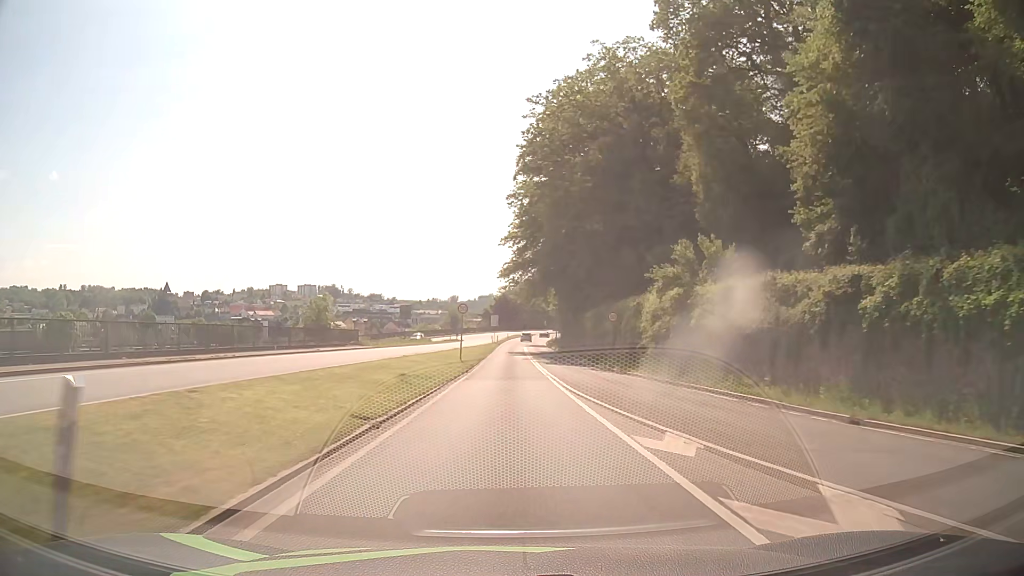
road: primary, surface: asphalt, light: Day
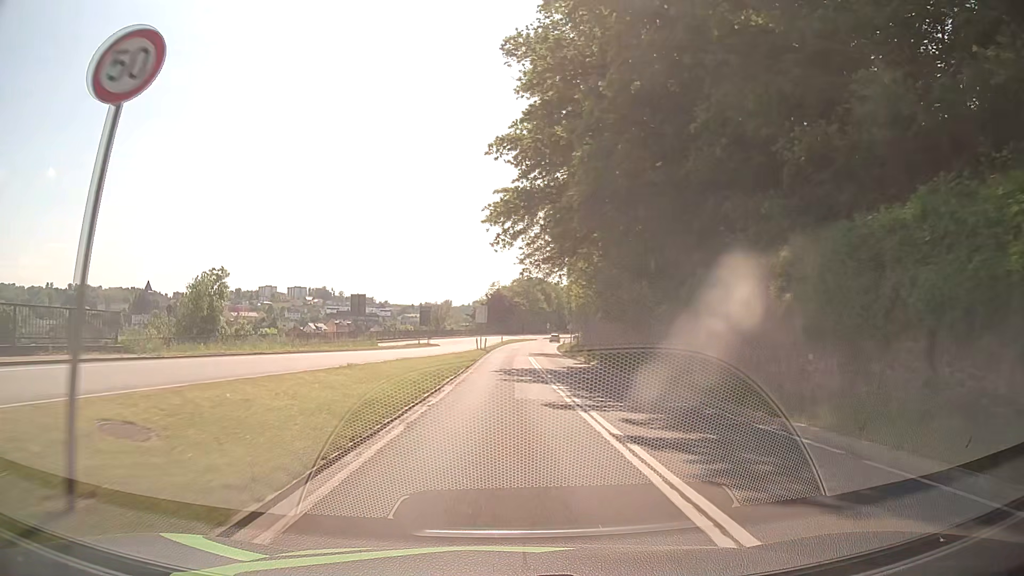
(+0.2, +33.5) m; 0°
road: primary_link
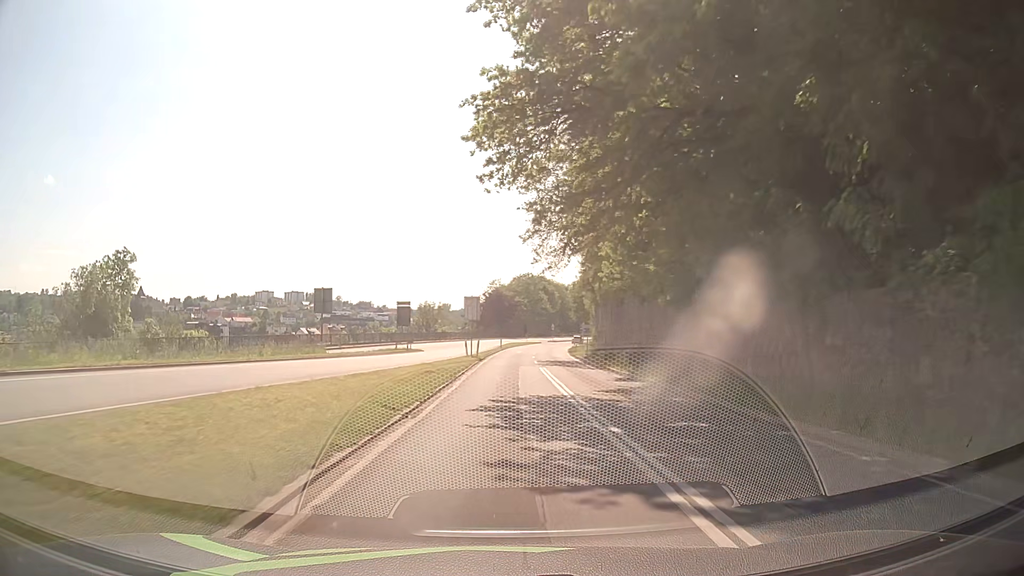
(0.0, +15.7) m; 0°
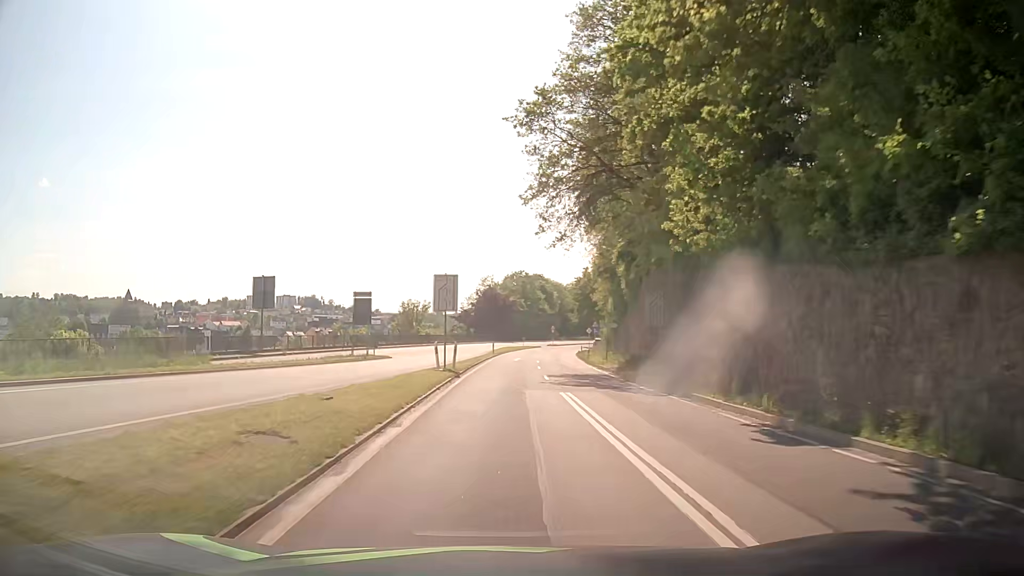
(0.0, +15.4) m; 0°
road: primary
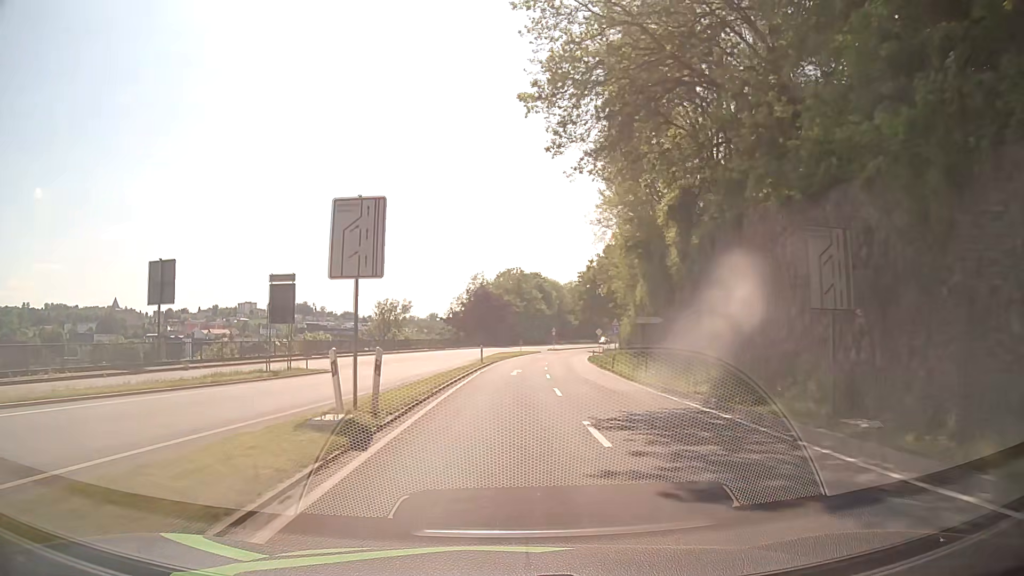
(+0.1, +15.5) m; 0°
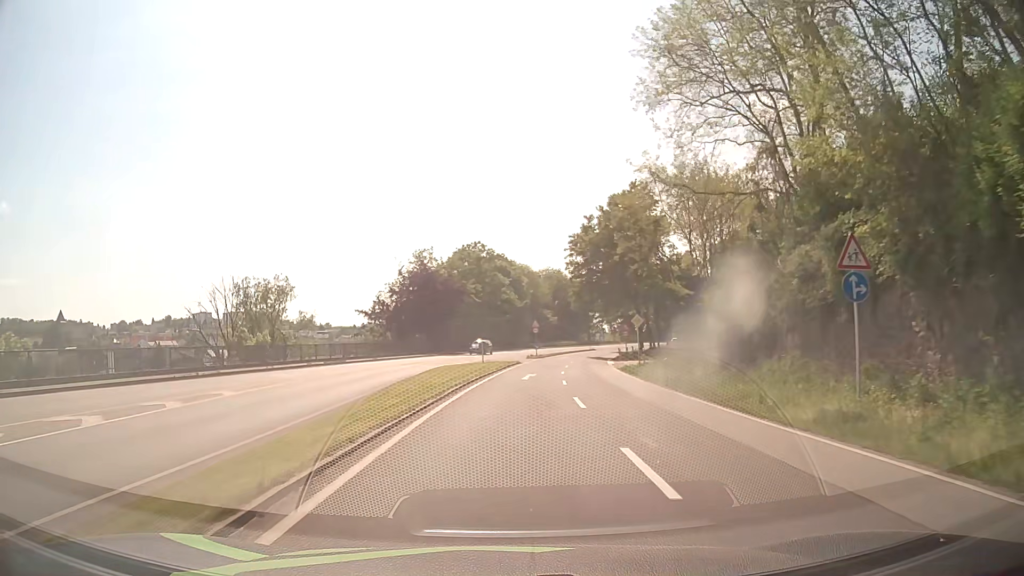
(+1.2, +39.3) m; +4°
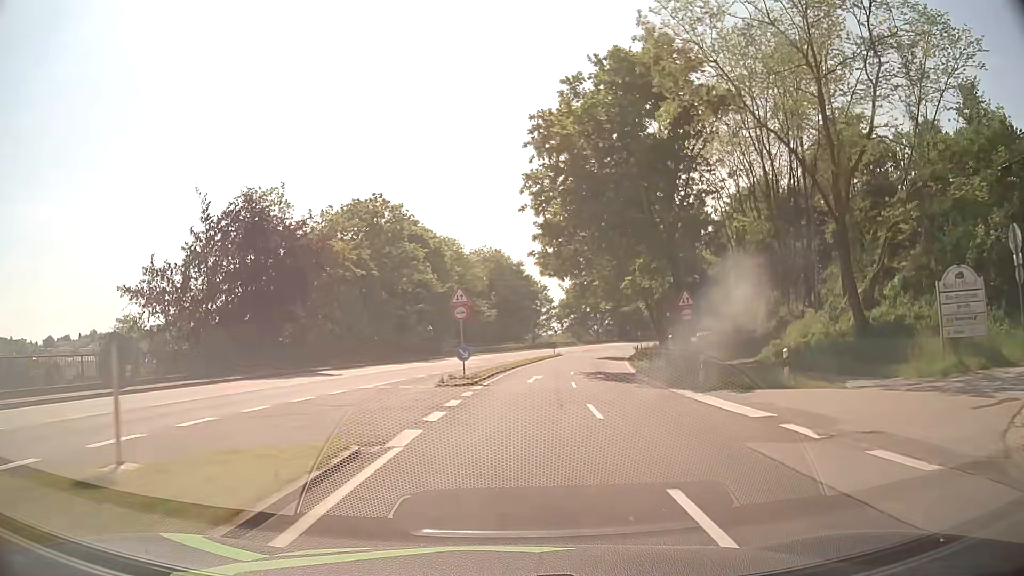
(+1.6, +38.8) m; +5°
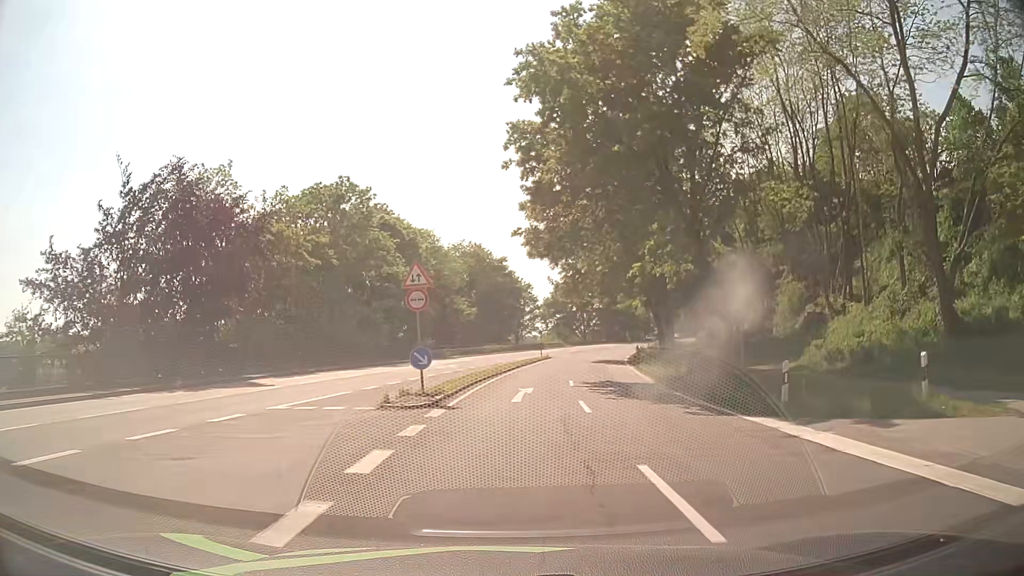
(+0.1, +7.8) m; +1°
